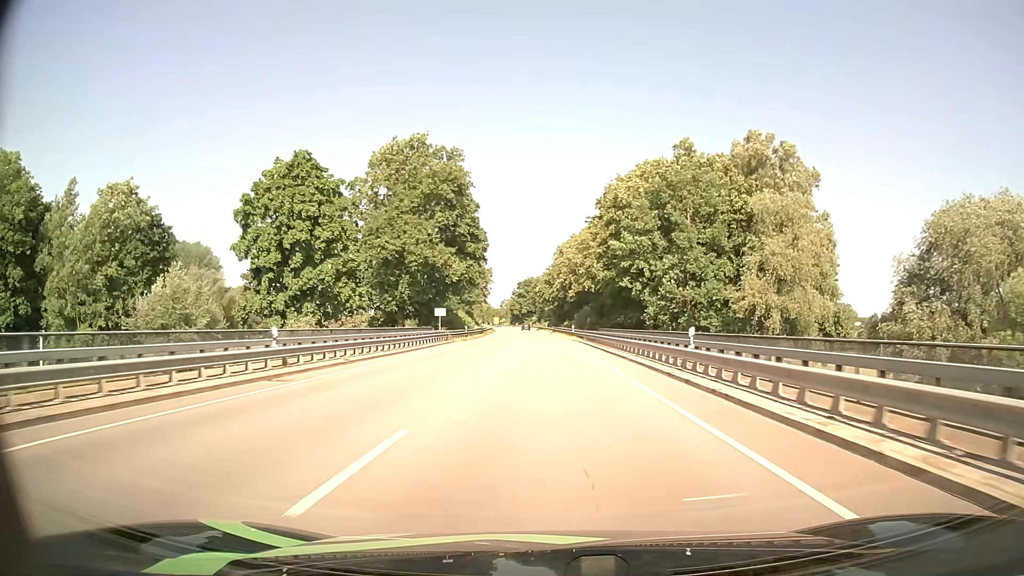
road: primary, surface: asphalt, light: Day
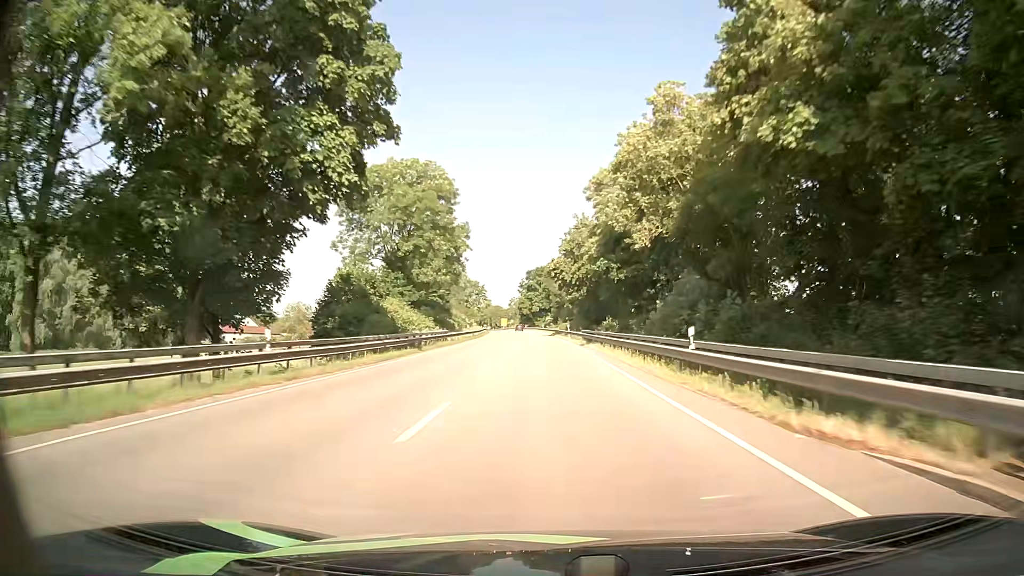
(-0.7, +53.1) m; -2°
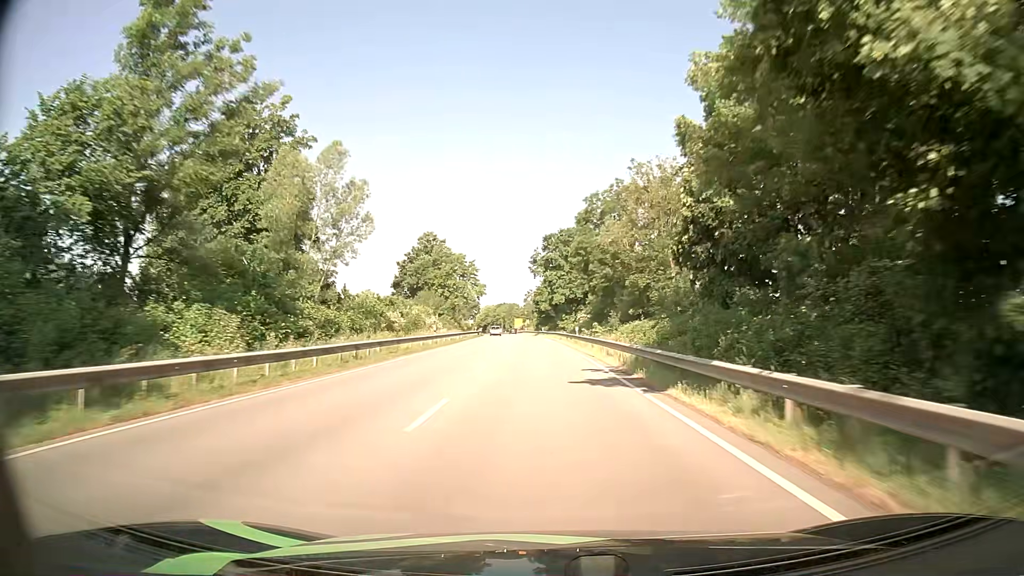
(-0.8, +66.9) m; -2°
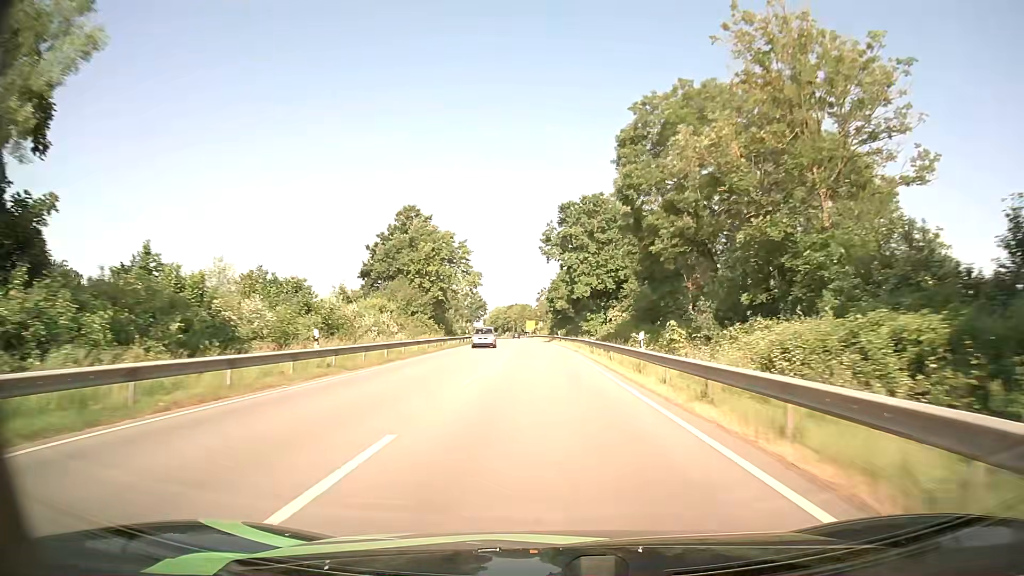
(-0.3, +26.9) m; -1°
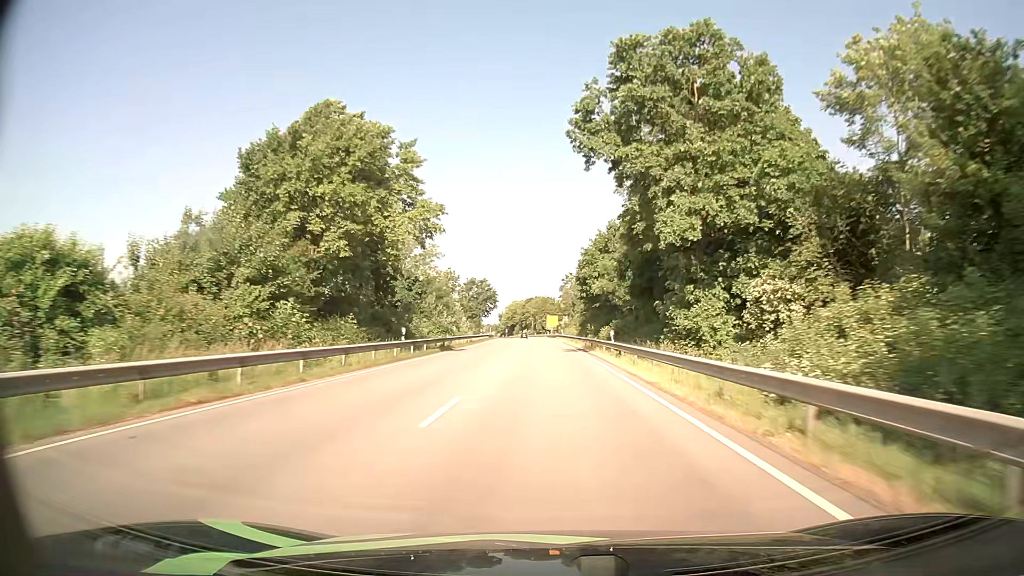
(-0.8, +40.4) m; -2°
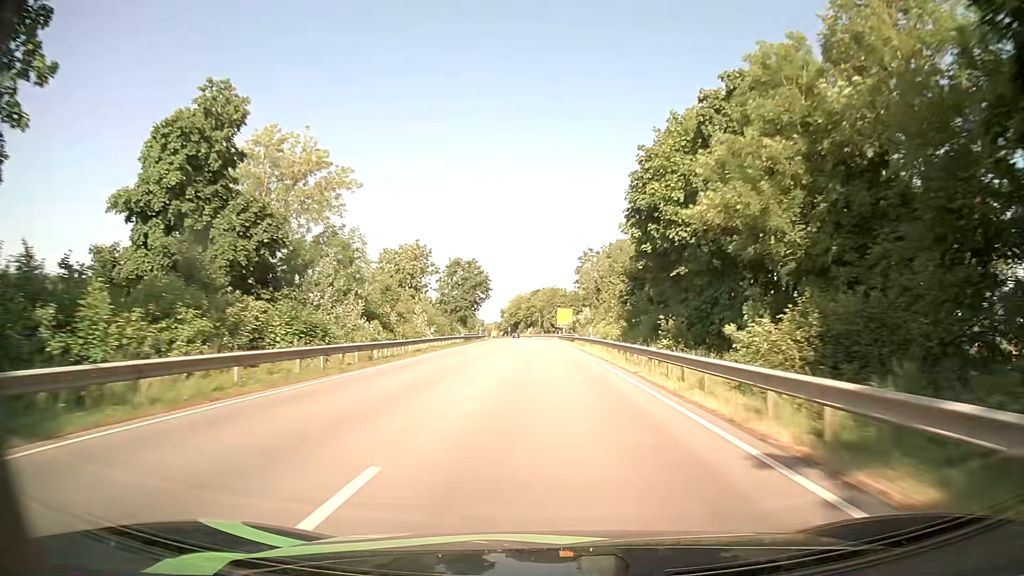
(-0.4, +40.5) m; -1°
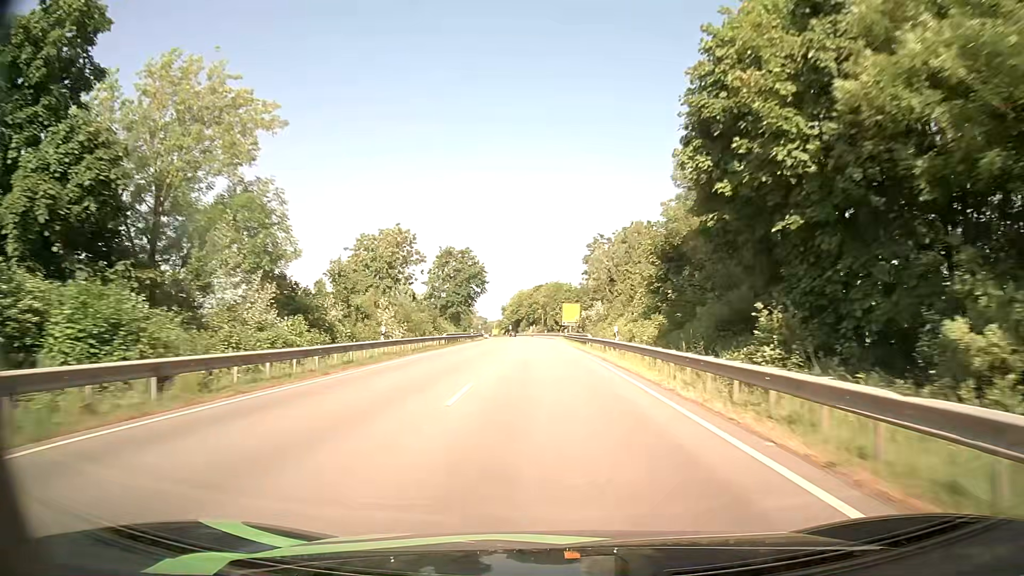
(-0.1, +13.5) m; 0°
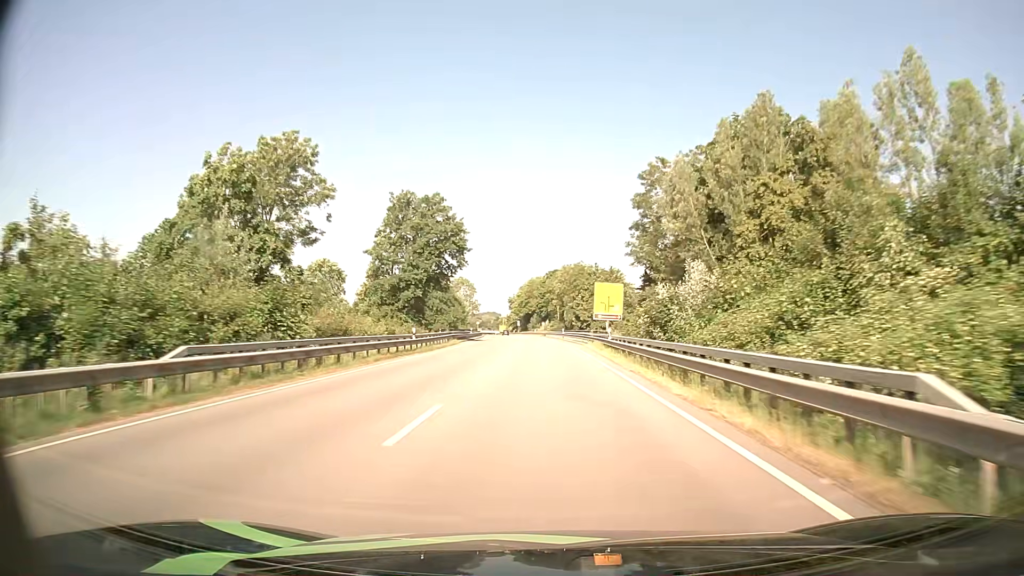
(-0.4, +39.8) m; -1°
(0, +10) (0, +20) (0, +30) (0, +40) (-1, +50) (-1, +60) (-1, +70) (-2, +80) (-2, +90) (-3, +100) m
